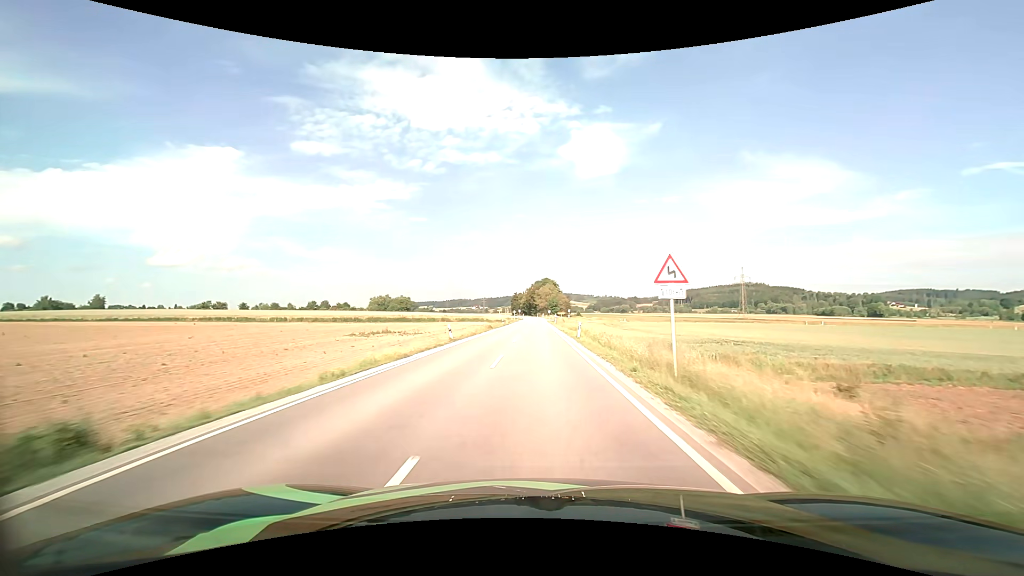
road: secondary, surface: asphalt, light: Day
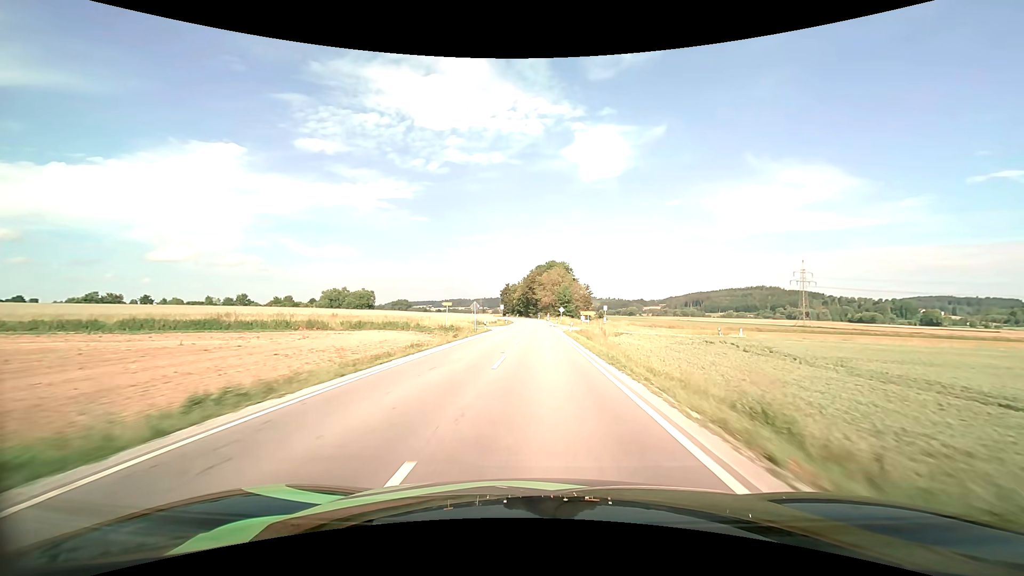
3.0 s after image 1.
(-0.2, +72.1) m; 0°
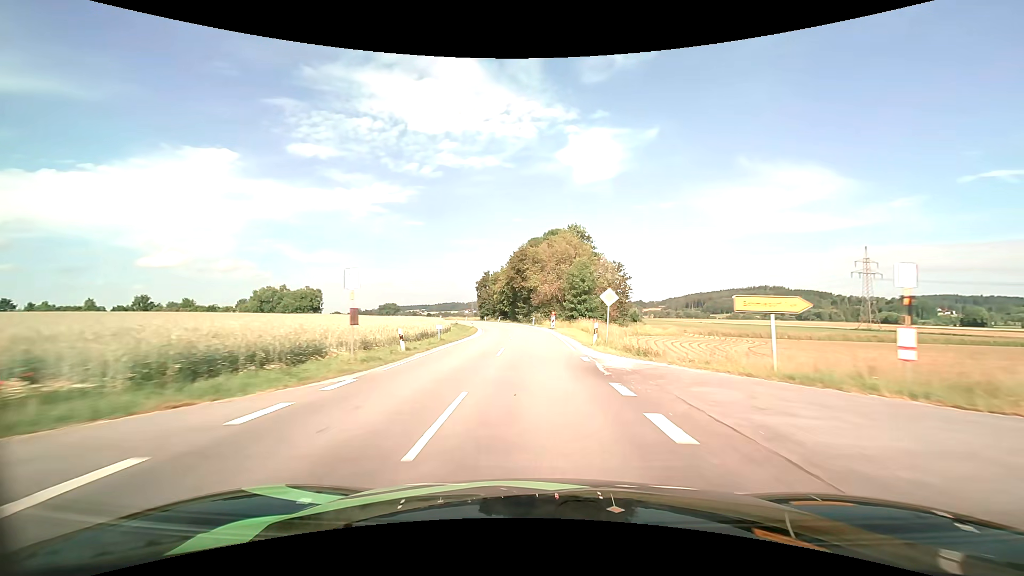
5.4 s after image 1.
(+0.2, +54.0) m; +1°
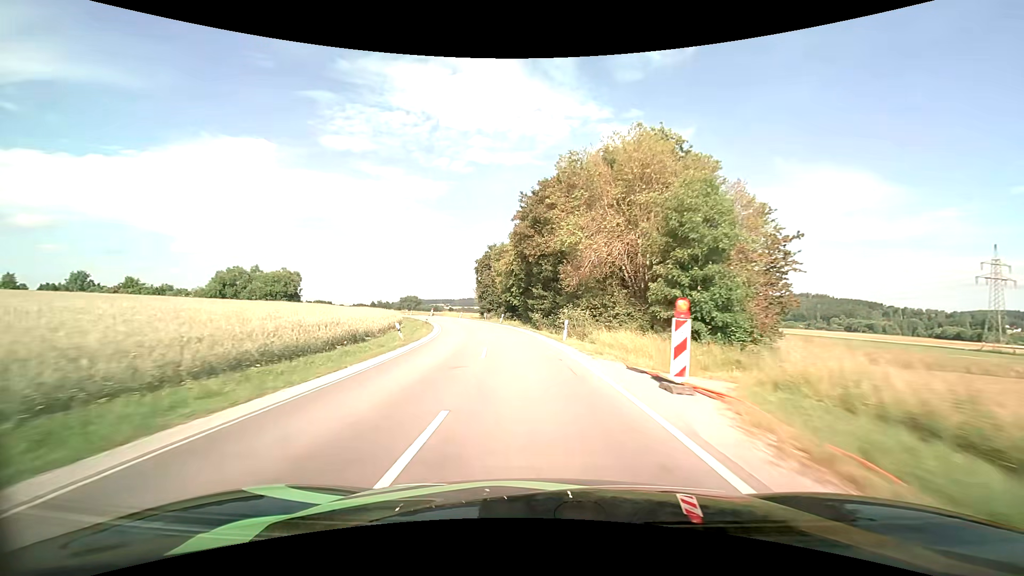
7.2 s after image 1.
(-0.5, +37.7) m; -2°
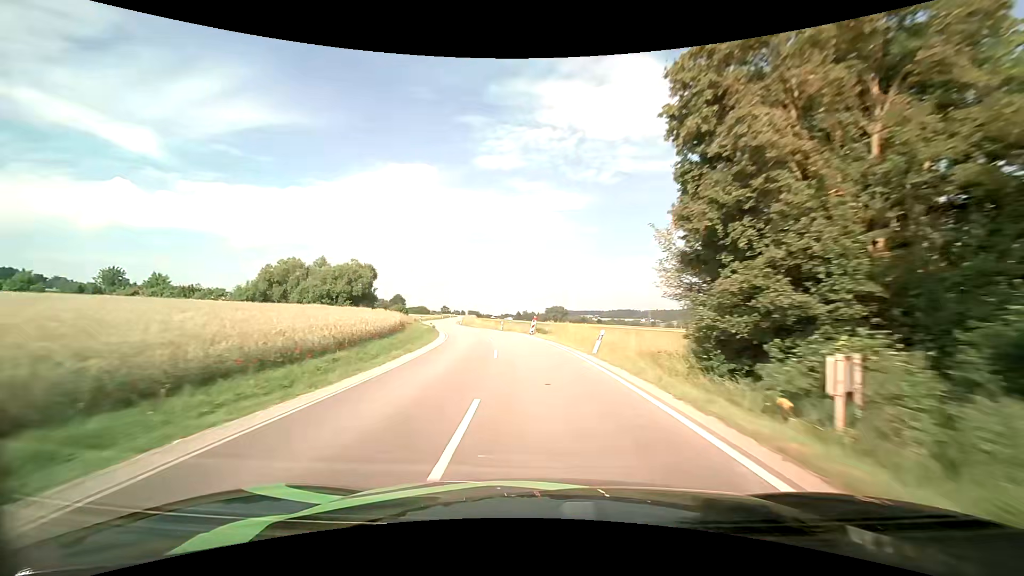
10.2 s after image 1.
(-8.2, +58.6) m; -16°
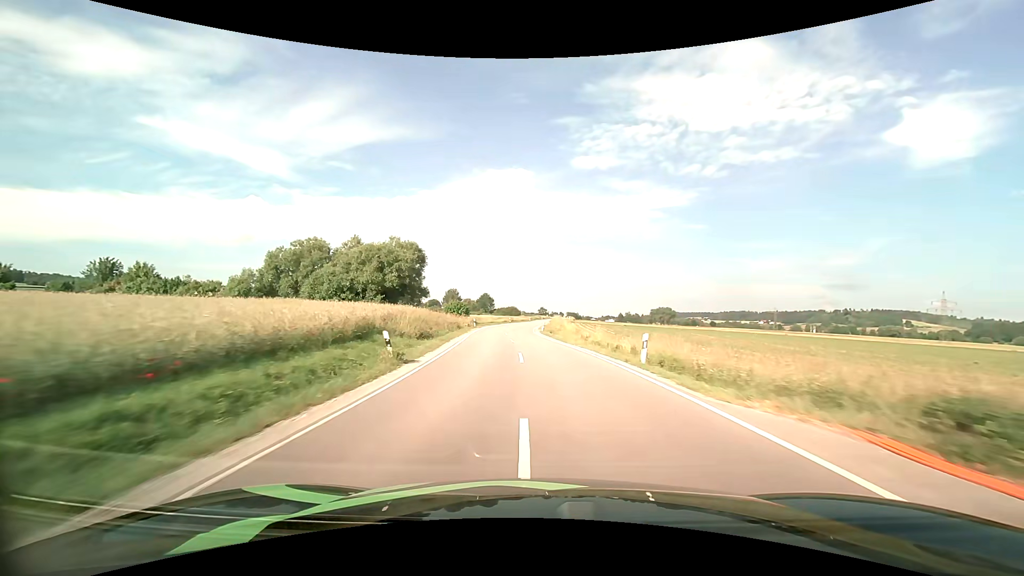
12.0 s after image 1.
(-3.9, +37.7) m; -12°
(0, +10) (-1, +20) (-1, +30) (-2, +40) (-3, +50) (-3, +60) (-3, +70) (-3, +80) (-2, +90) (-1, +100) m
